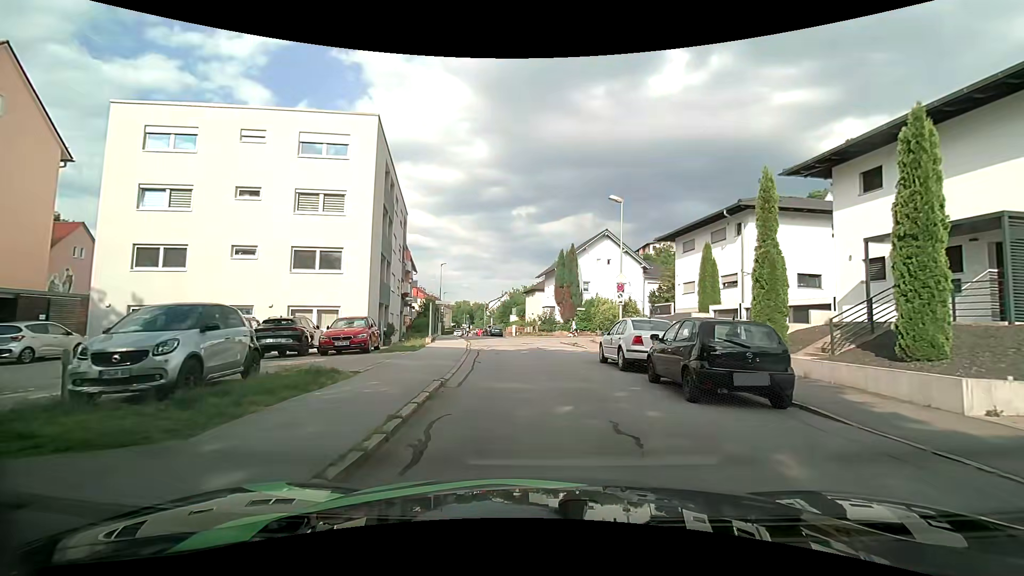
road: residential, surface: asphalt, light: Day
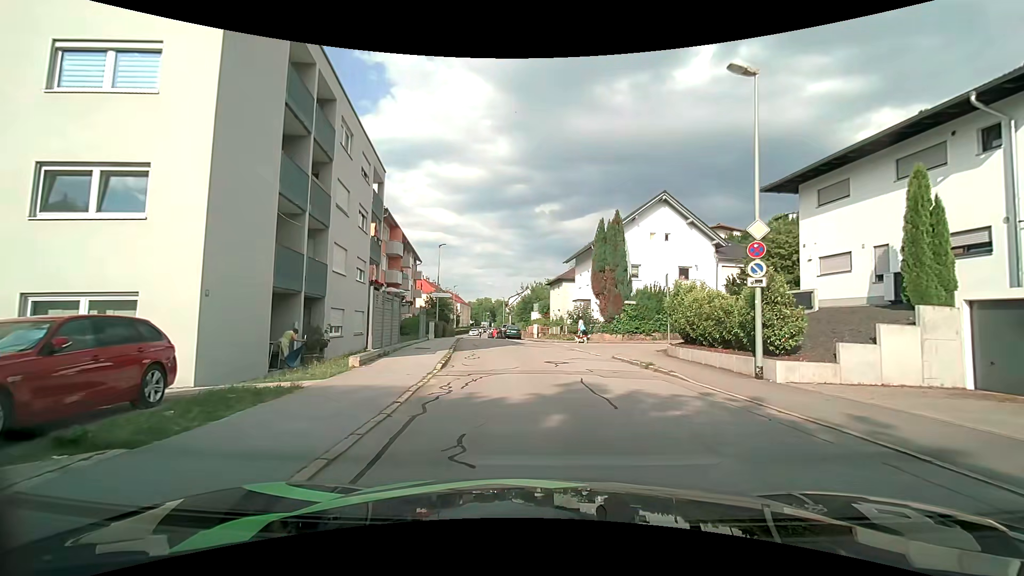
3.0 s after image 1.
(-0.7, +13.9) m; -4°
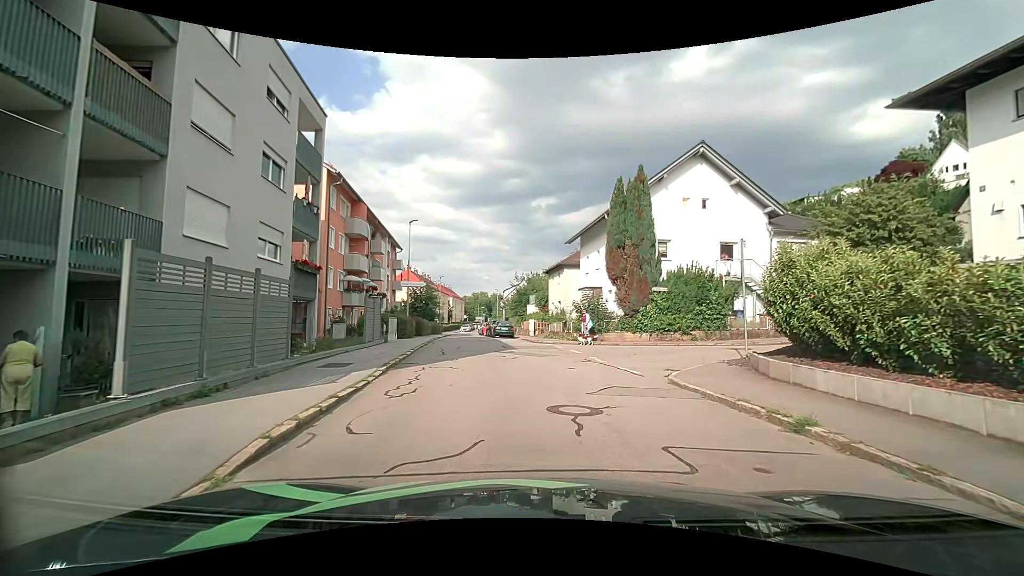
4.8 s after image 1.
(0.0, +9.0) m; -1°
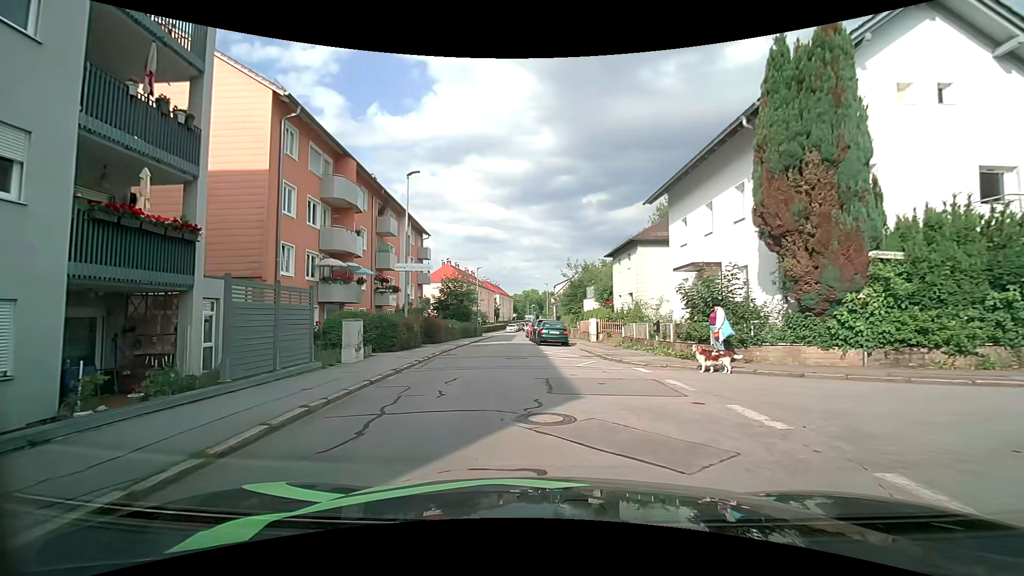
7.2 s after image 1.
(-0.3, +12.3) m; -5°
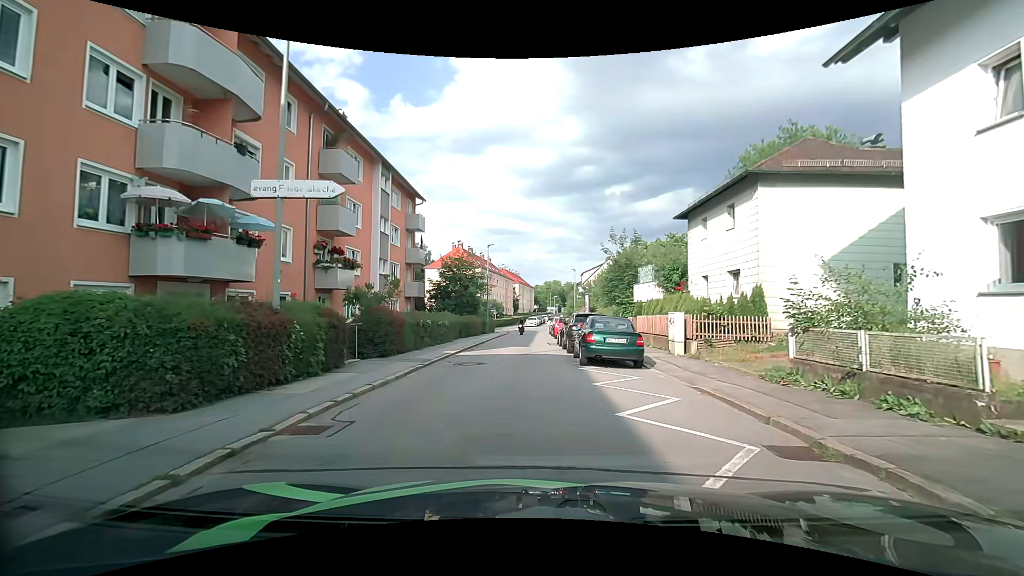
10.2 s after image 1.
(-0.6, +13.3) m; -3°
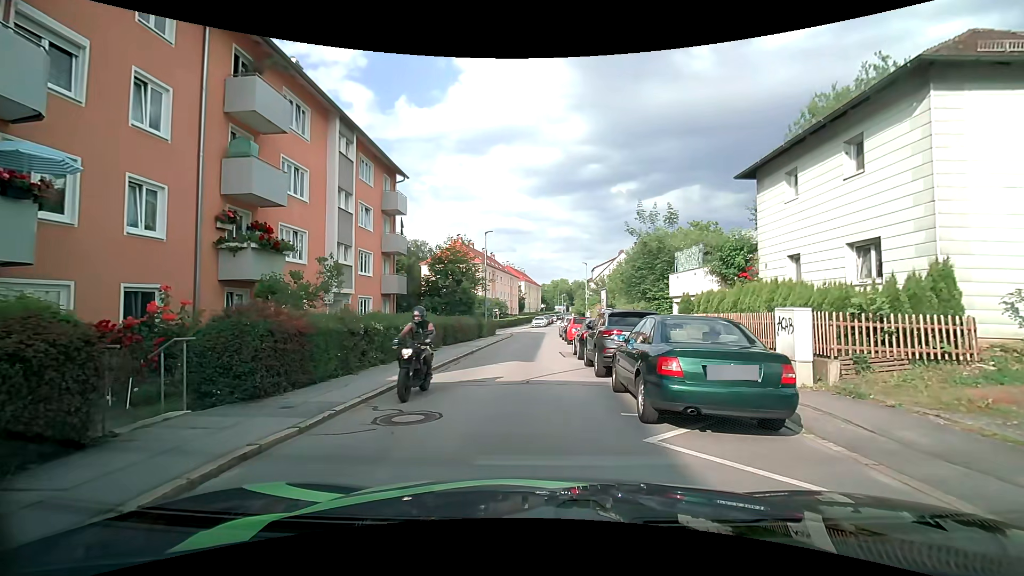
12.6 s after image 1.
(0.0, +7.3) m; -1°
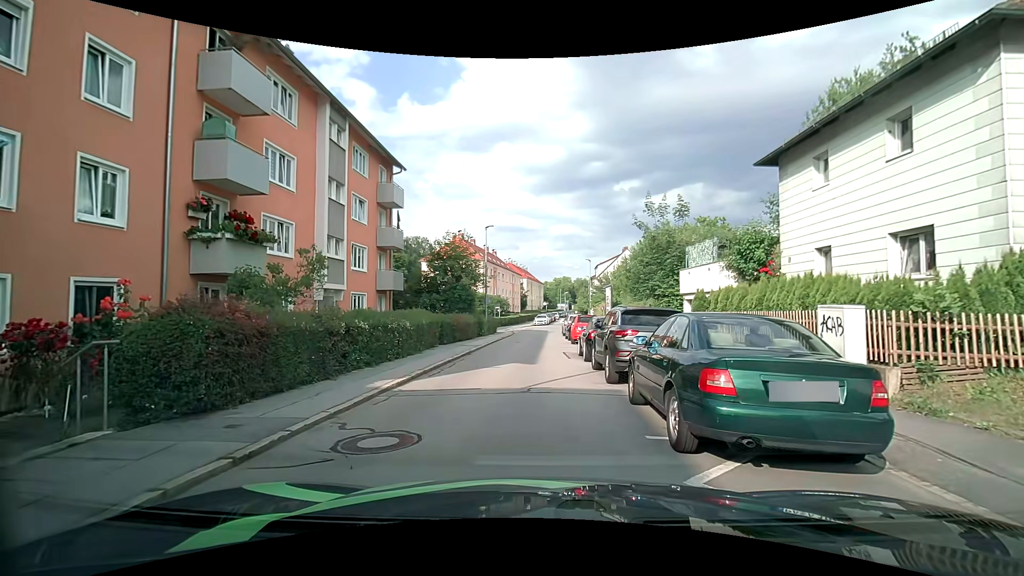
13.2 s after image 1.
(0.0, +1.4) m; -1°
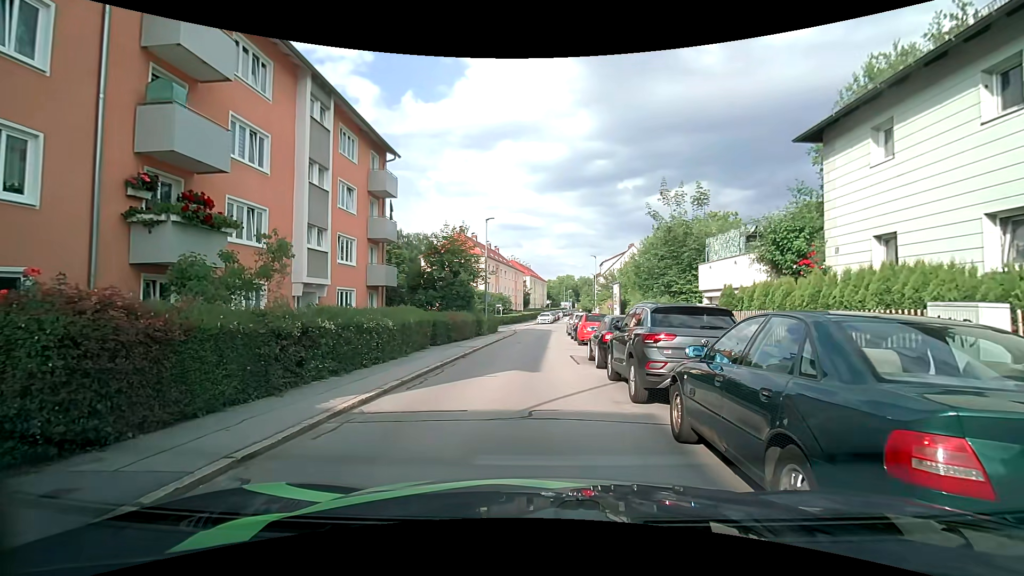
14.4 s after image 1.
(0.0, +2.2) m; -1°
